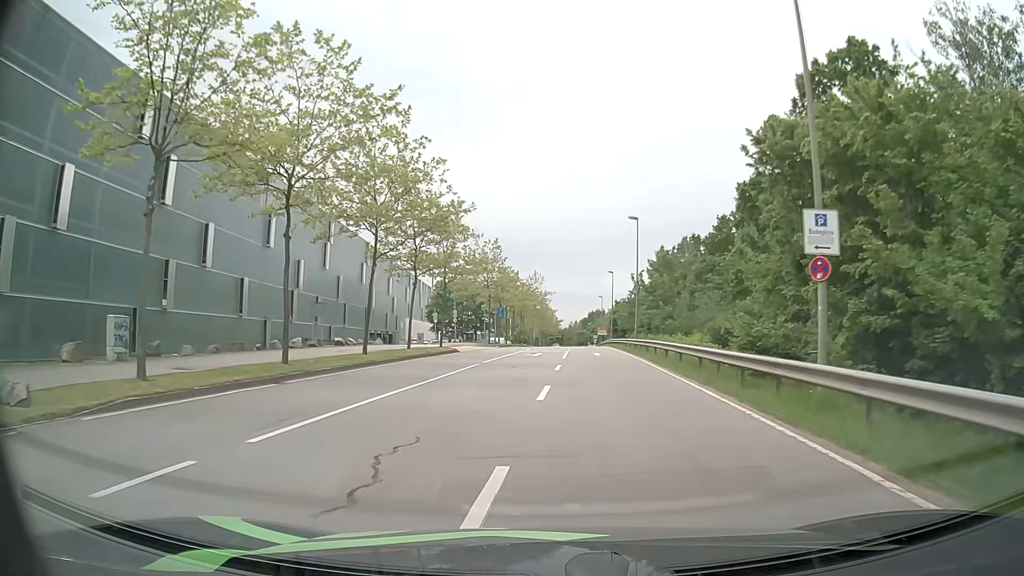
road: secondary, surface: asphalt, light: Day
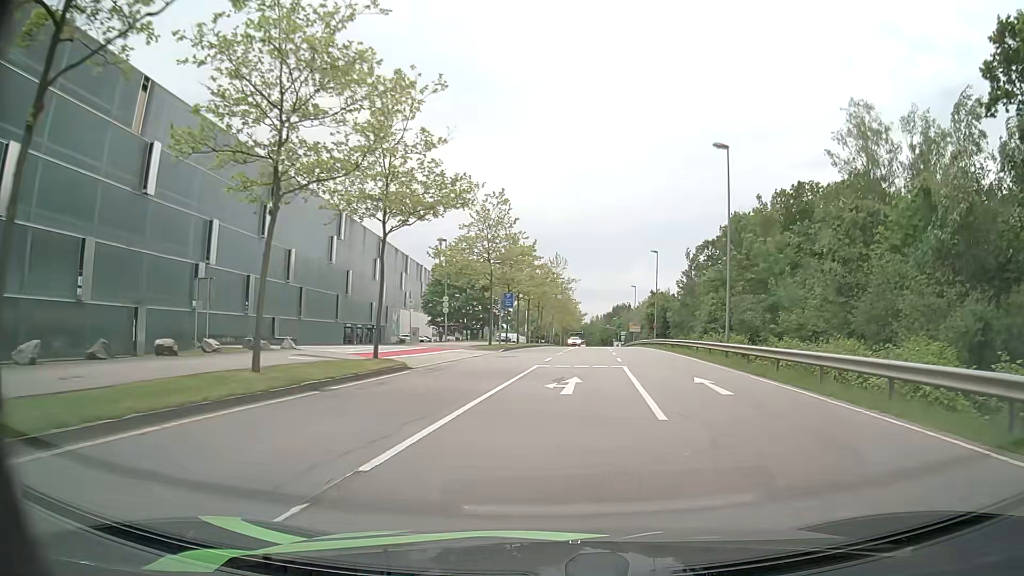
(-0.7, +20.8) m; -2°
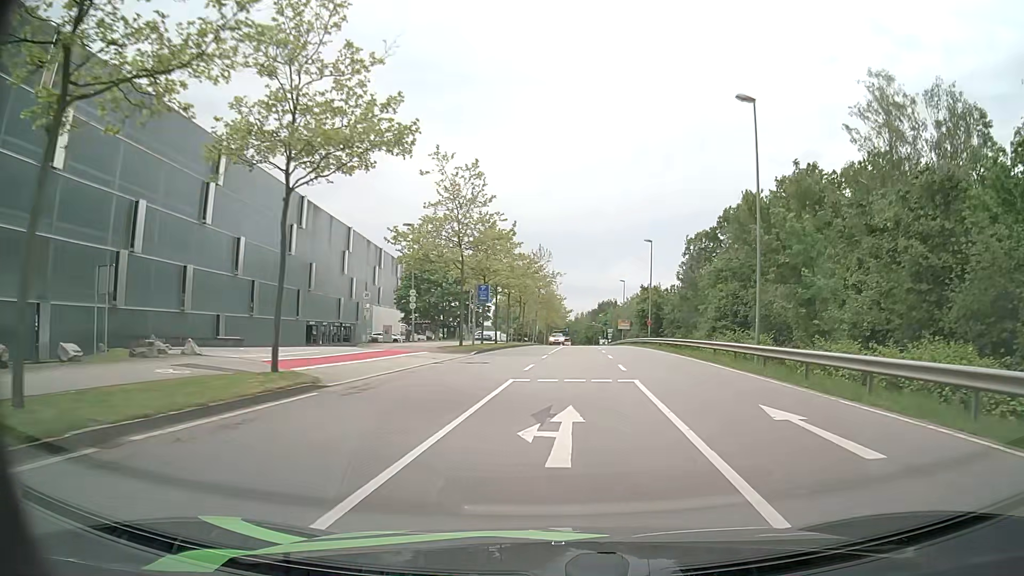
(+0.1, +6.9) m; +1°
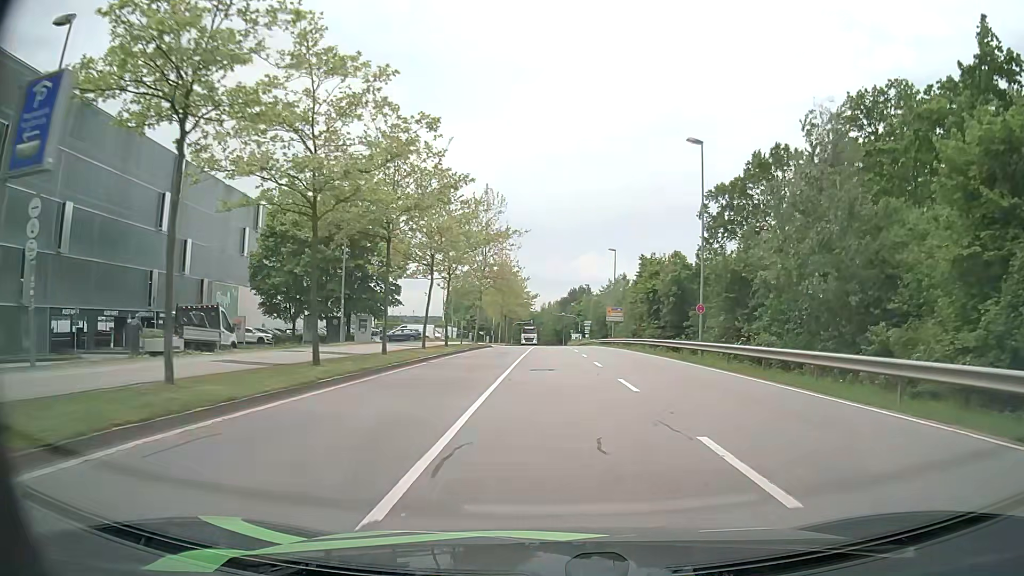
(+1.4, +33.9) m; +3°
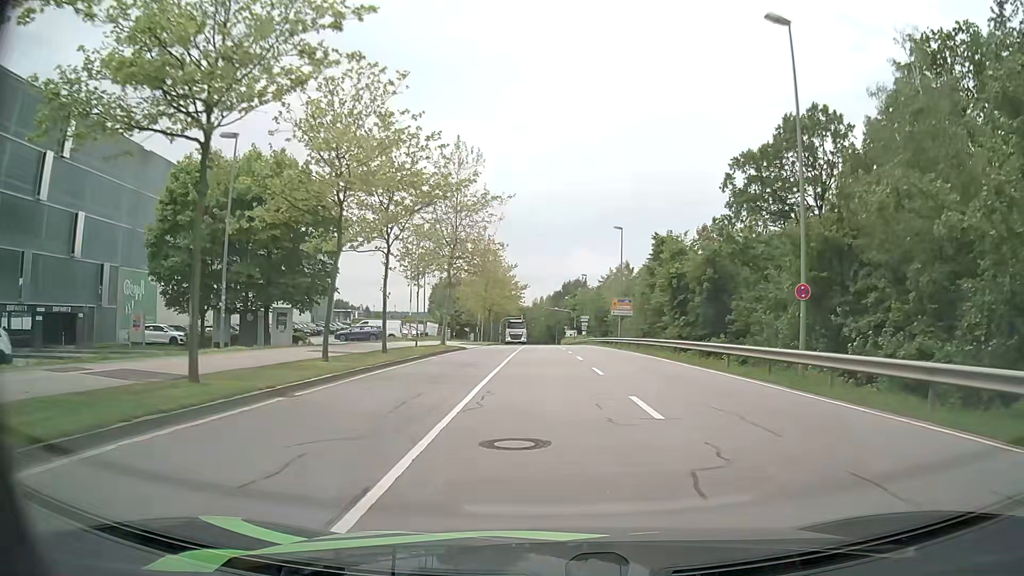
(+0.1, +13.5) m; 0°
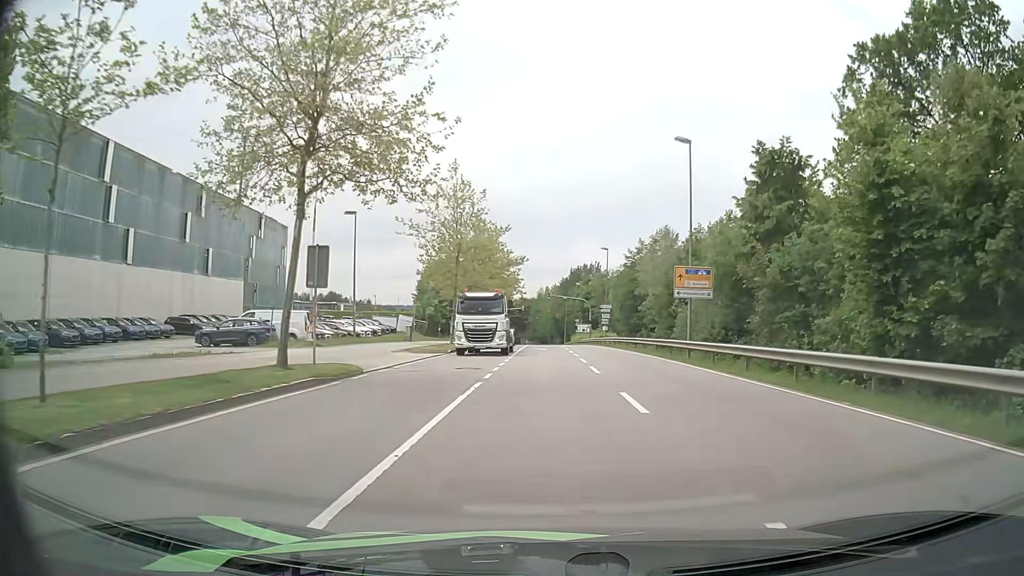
(+0.3, +26.2) m; 0°
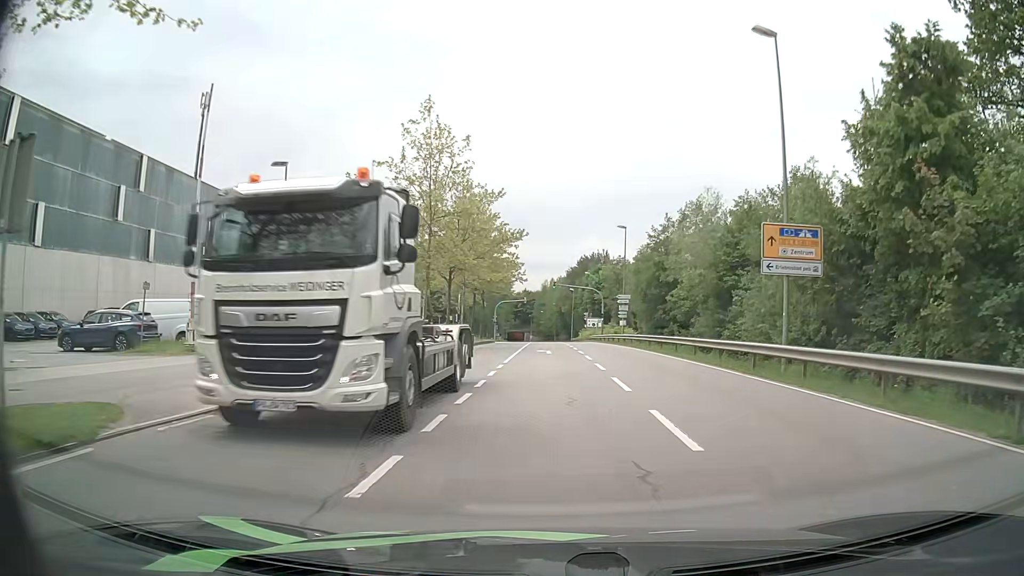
(0.0, +12.2) m; 0°
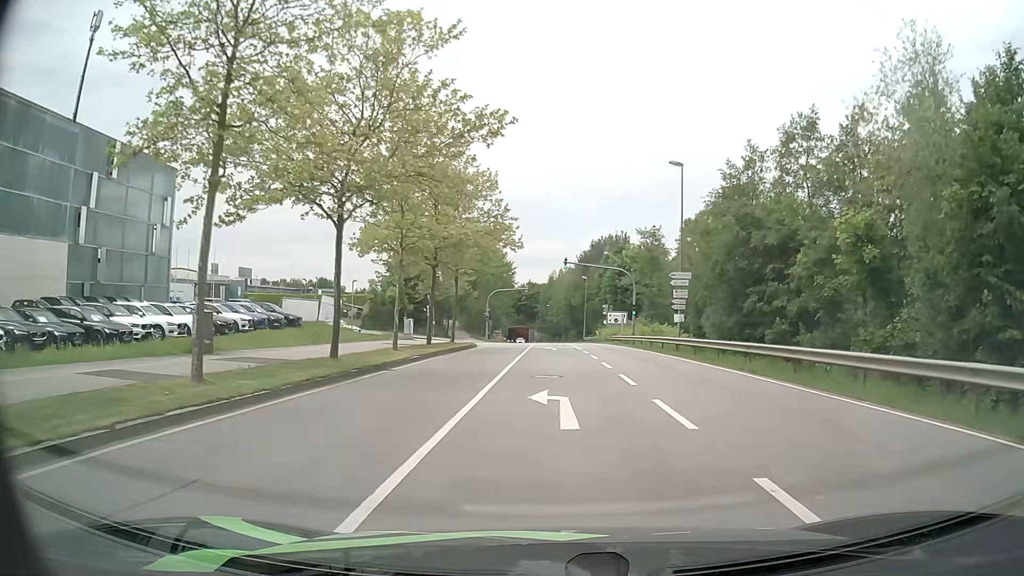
(-0.2, +22.6) m; 0°
